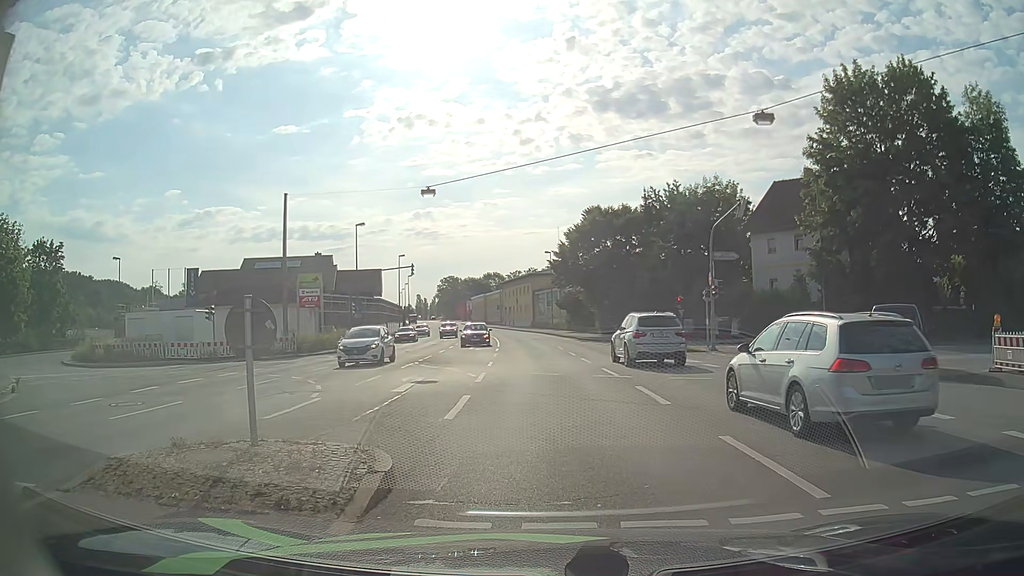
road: primary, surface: asphalt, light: Day
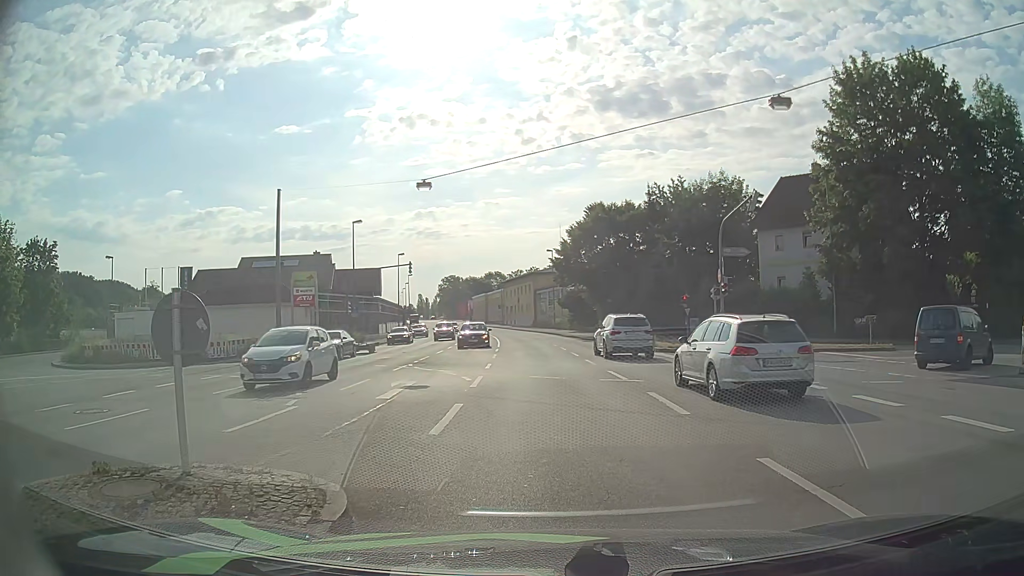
(0.0, +1.5) m; 0°
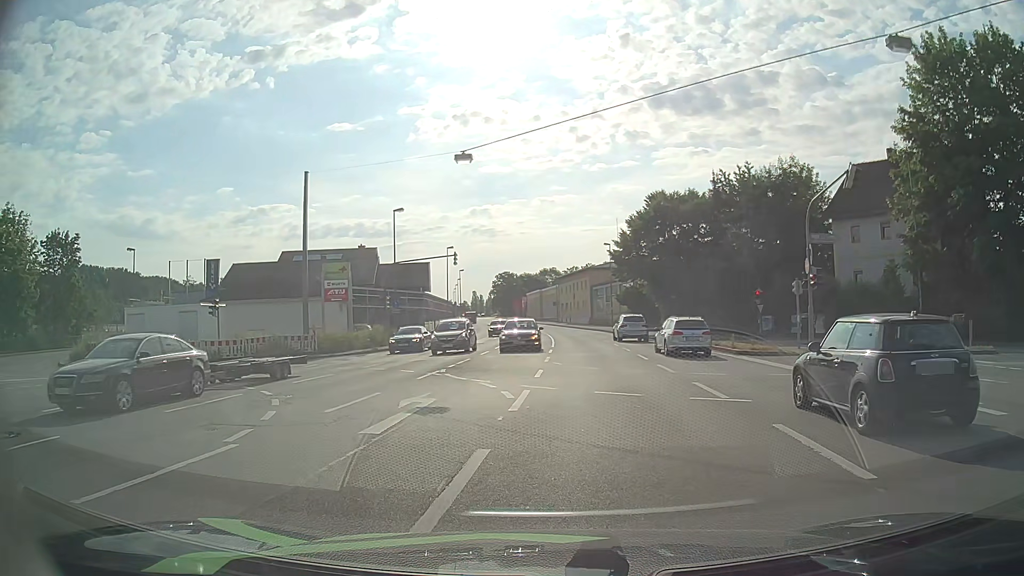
(-0.1, +4.5) m; -4°
(-1, +10) (-5, +19) (-14, +23) (-24, +26) (-32, +32) (-37, +40) (-39, +50) (-41, +60) (-43, +70) (-44, +80) m
